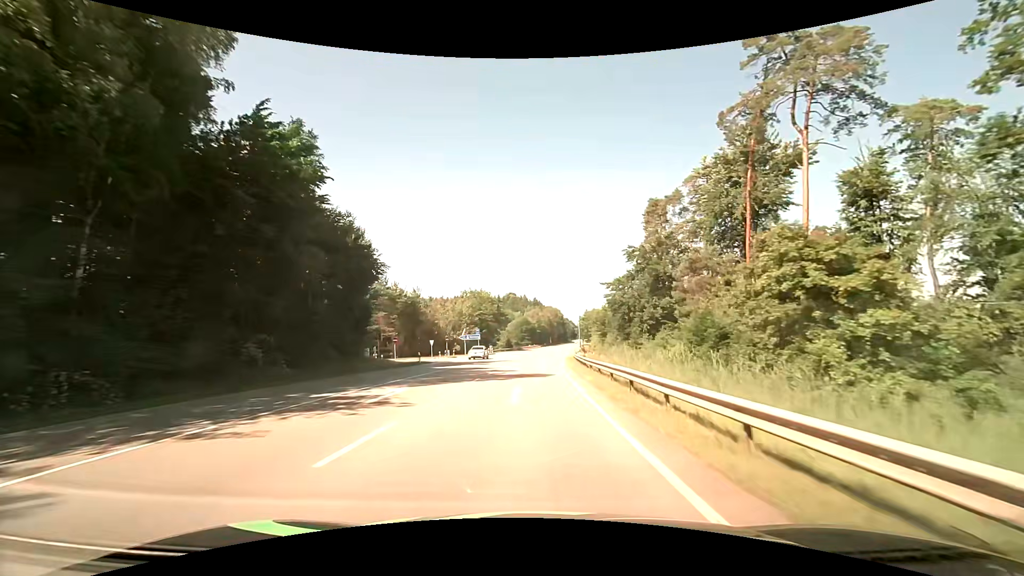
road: secondary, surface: asphalt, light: Day
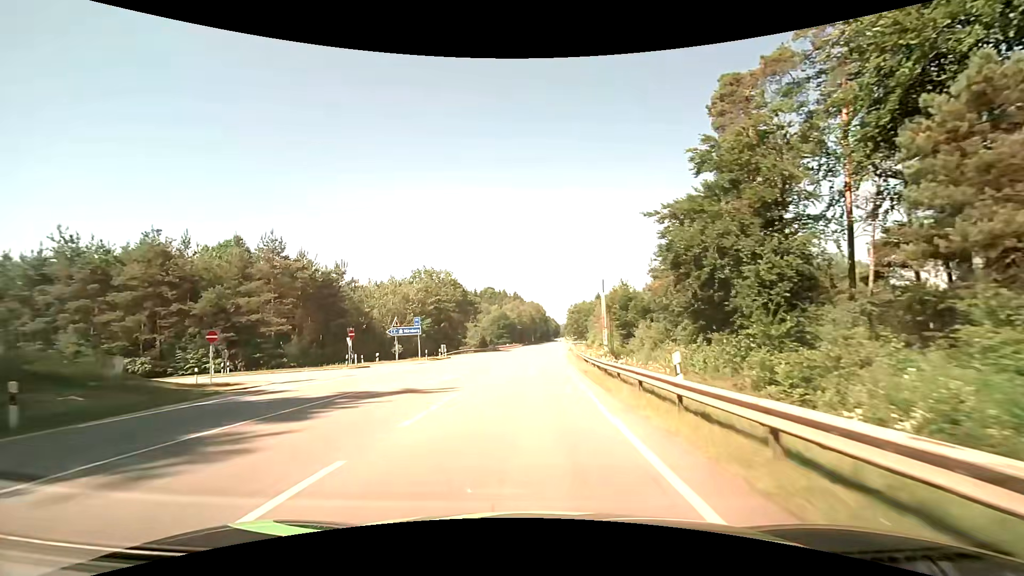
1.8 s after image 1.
(+0.4, +32.4) m; +2°
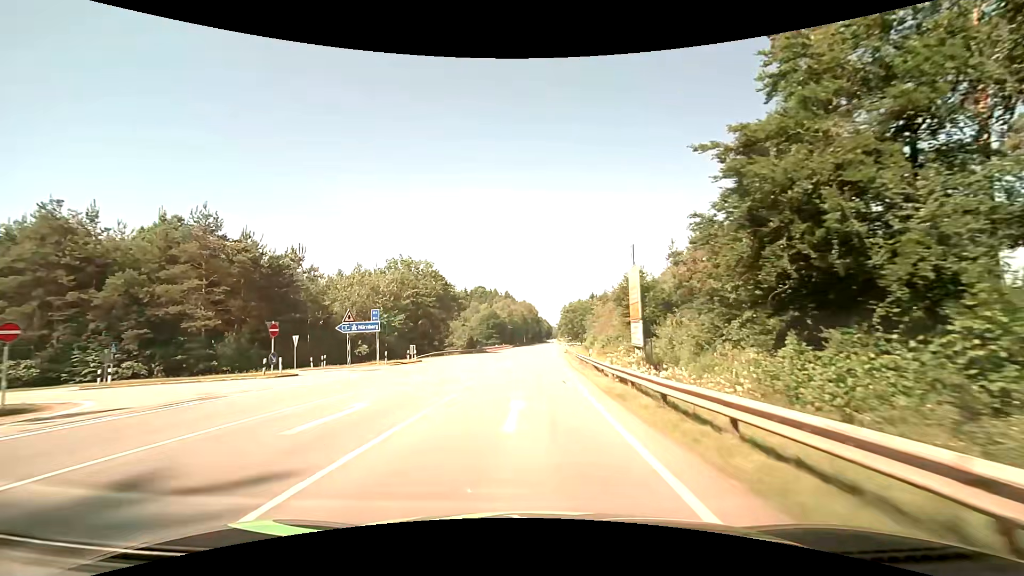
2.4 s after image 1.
(+0.1, +10.9) m; 0°
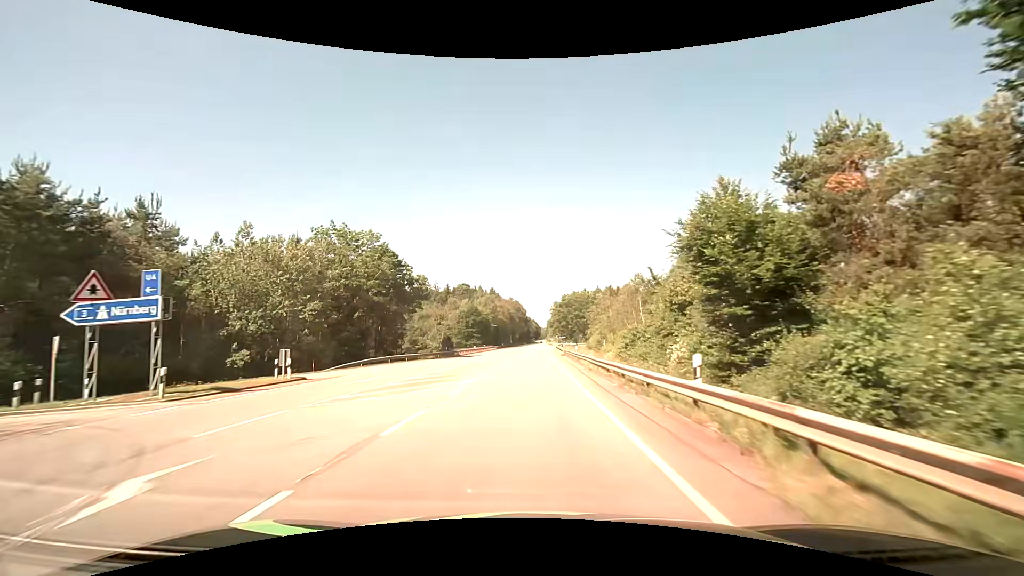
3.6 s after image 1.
(+0.4, +21.9) m; +2°
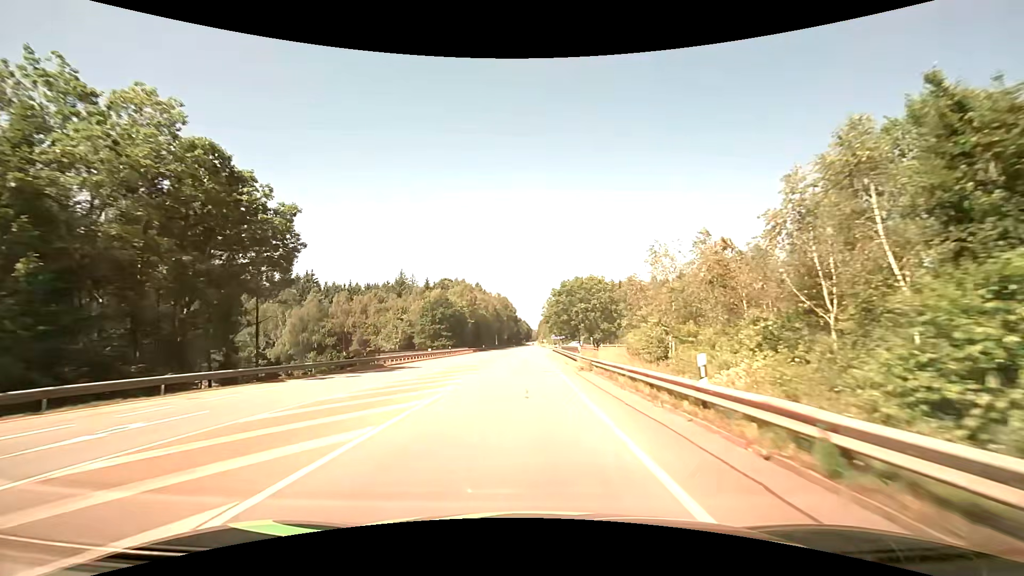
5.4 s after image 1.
(+0.2, +32.6) m; +1°
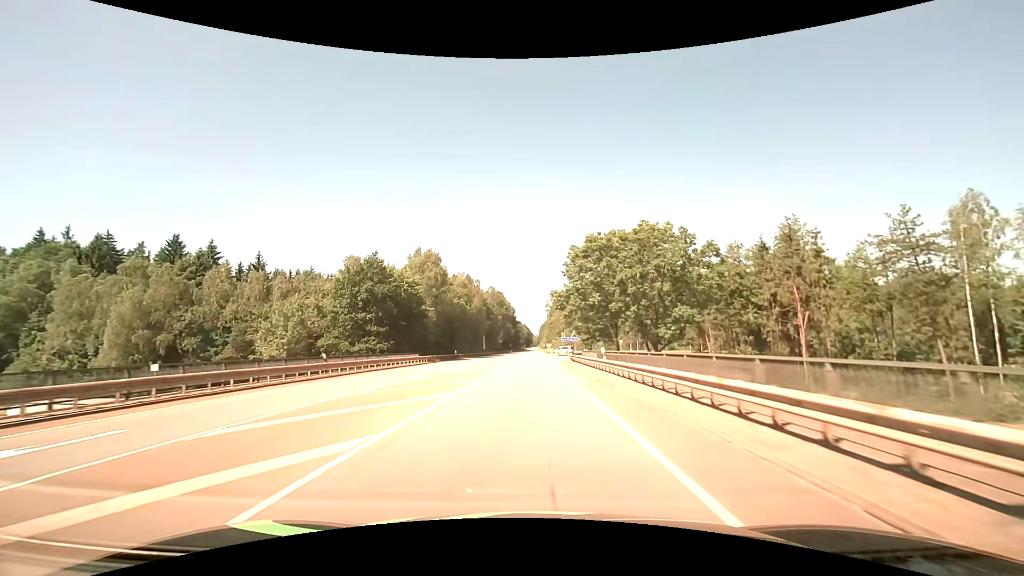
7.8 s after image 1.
(-0.1, +42.8) m; 0°
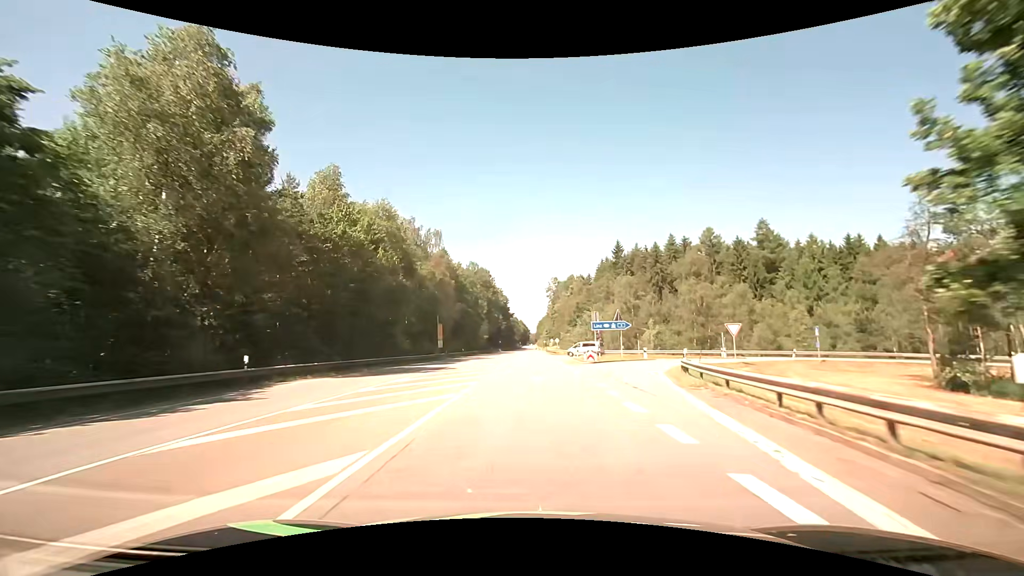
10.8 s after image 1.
(+0.2, +52.3) m; 0°
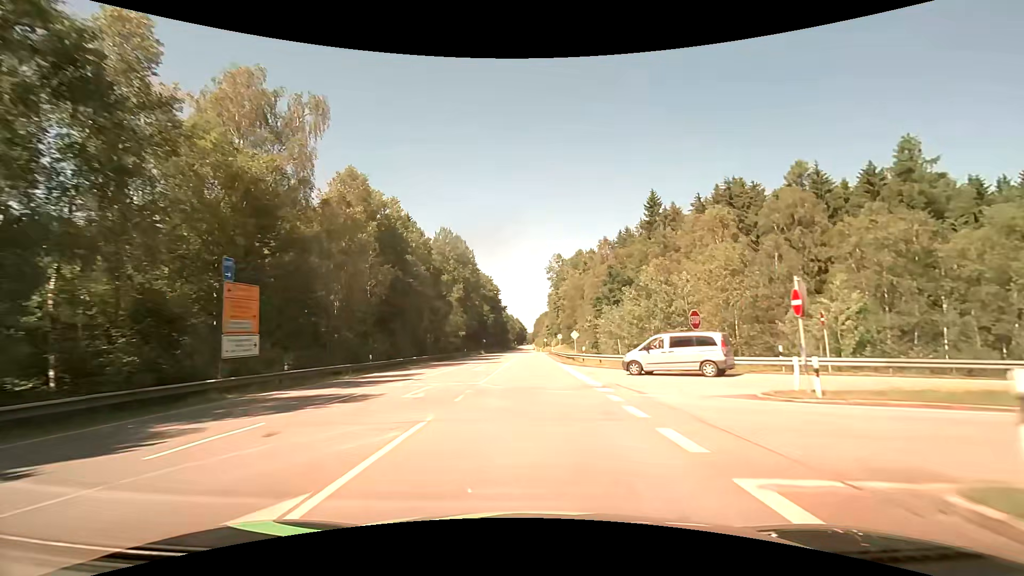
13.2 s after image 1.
(+0.3, +42.1) m; 0°
(0, +10) (0, +20) (0, +30) (0, +40) (0, +50) (0, +60) (0, +70) (0, +80) (0, +90) (0, +100) m
